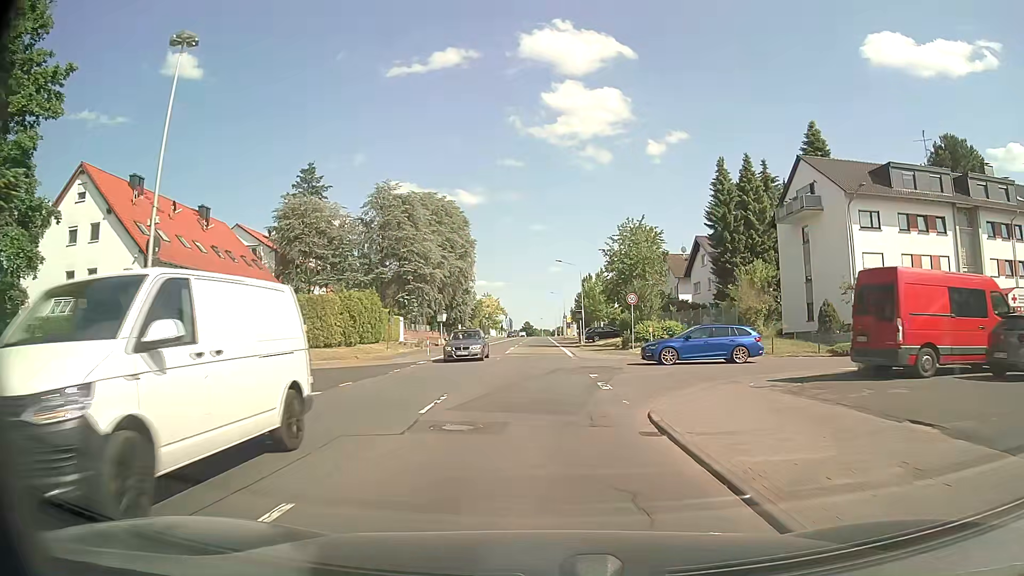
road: primary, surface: asphalt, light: Day
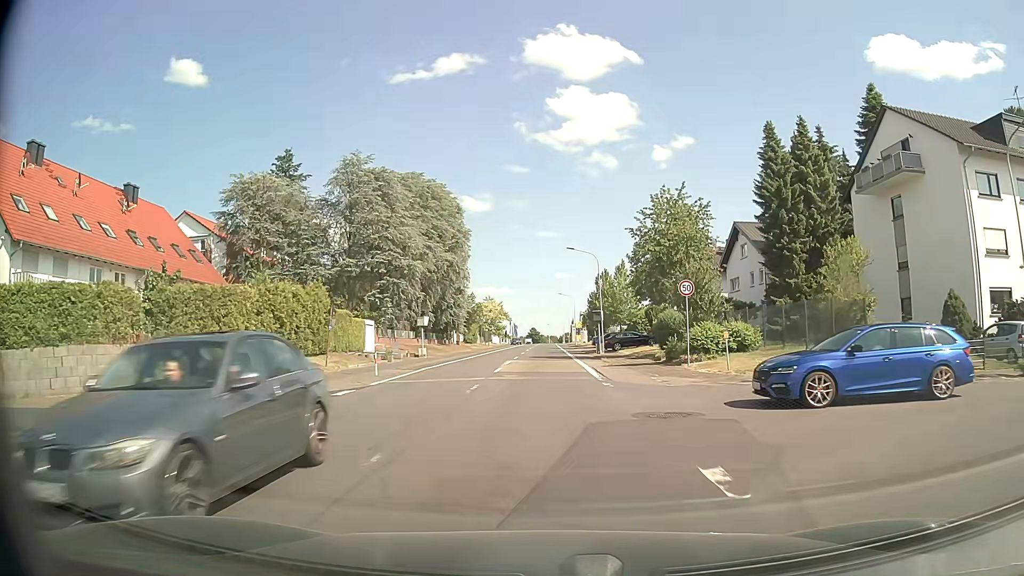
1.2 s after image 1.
(-0.1, +13.3) m; -1°
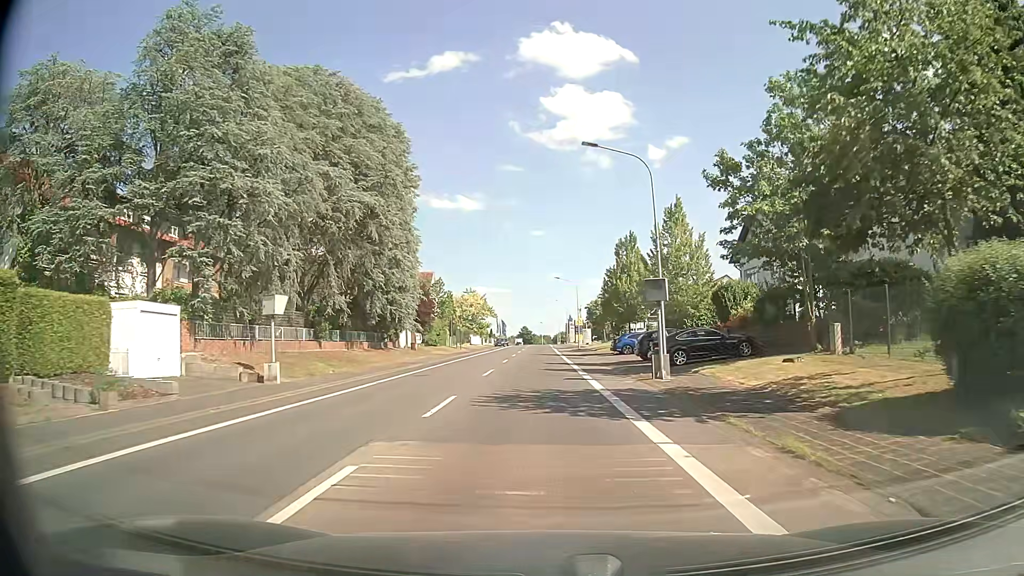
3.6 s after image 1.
(+0.2, +27.3) m; +1°
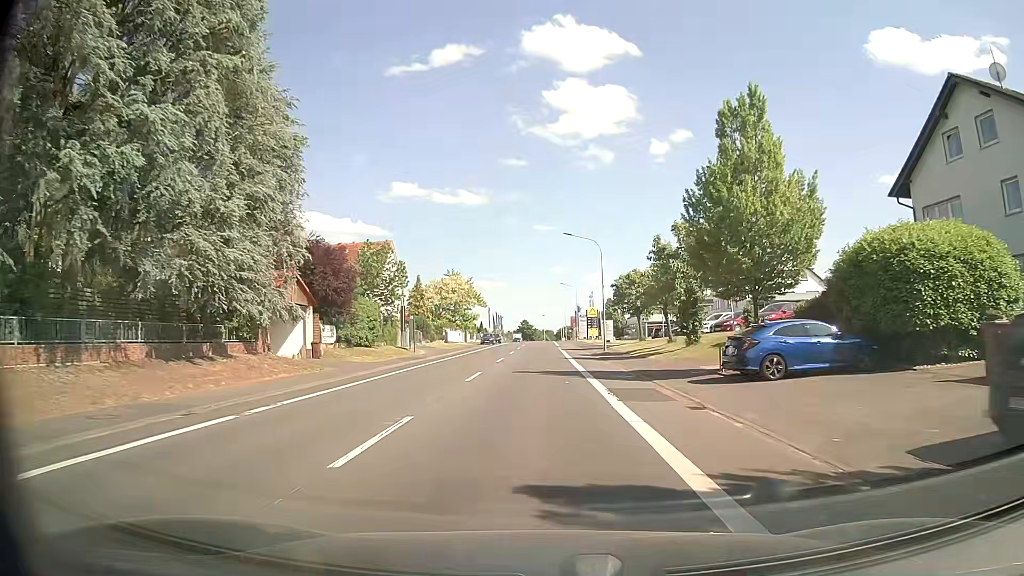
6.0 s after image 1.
(0.0, +28.7) m; 0°
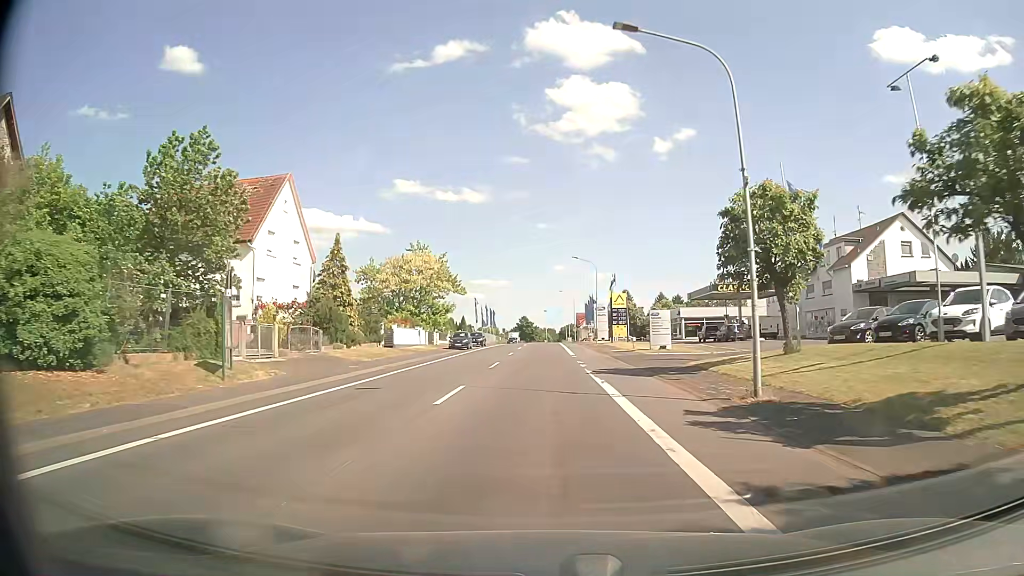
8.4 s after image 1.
(-0.2, +30.5) m; 0°
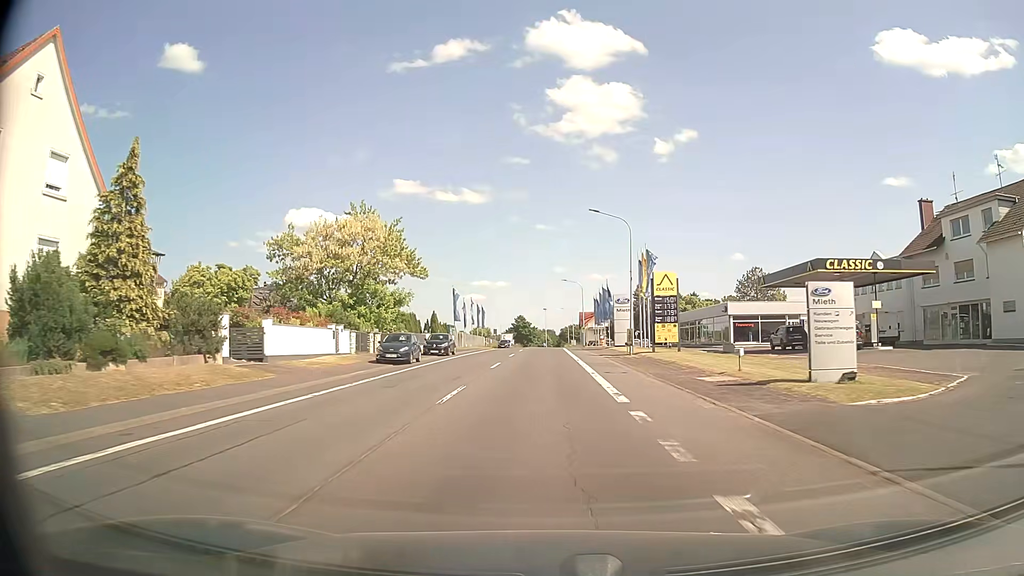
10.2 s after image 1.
(0.0, +24.1) m; 0°
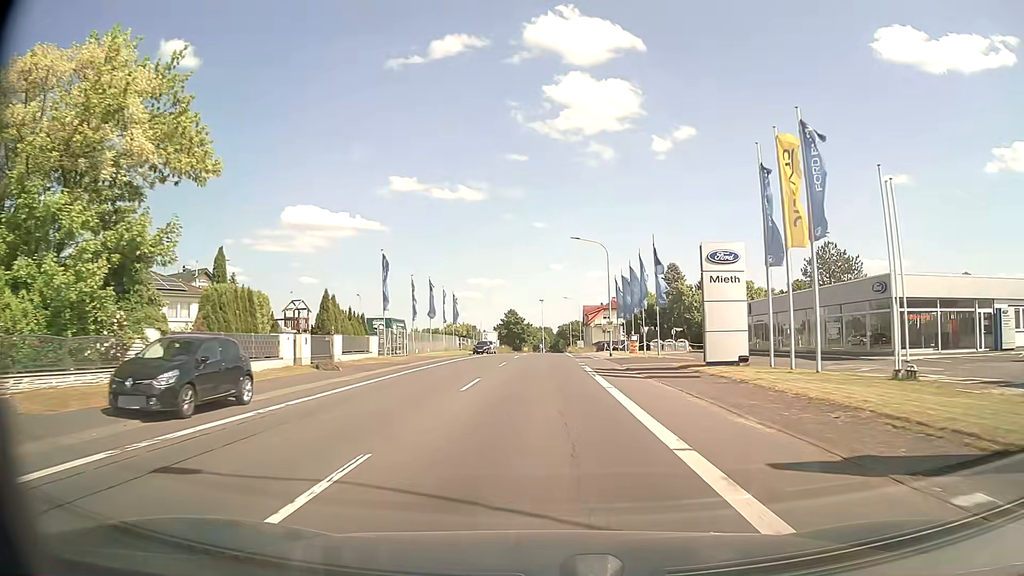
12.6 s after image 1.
(0.0, +33.4) m; 0°
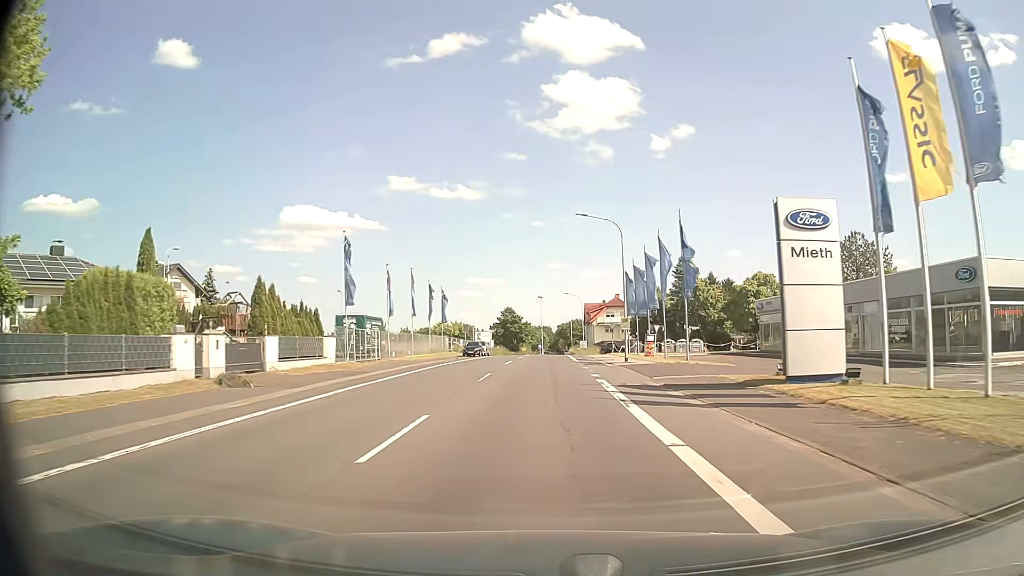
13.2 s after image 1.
(0.0, +8.5) m; 0°
(0, +10) (0, +20) (0, +30) (0, +40) (0, +50) (0, +60) (0, +70) (0, +80) (+1, +90) (+2, +100) m
